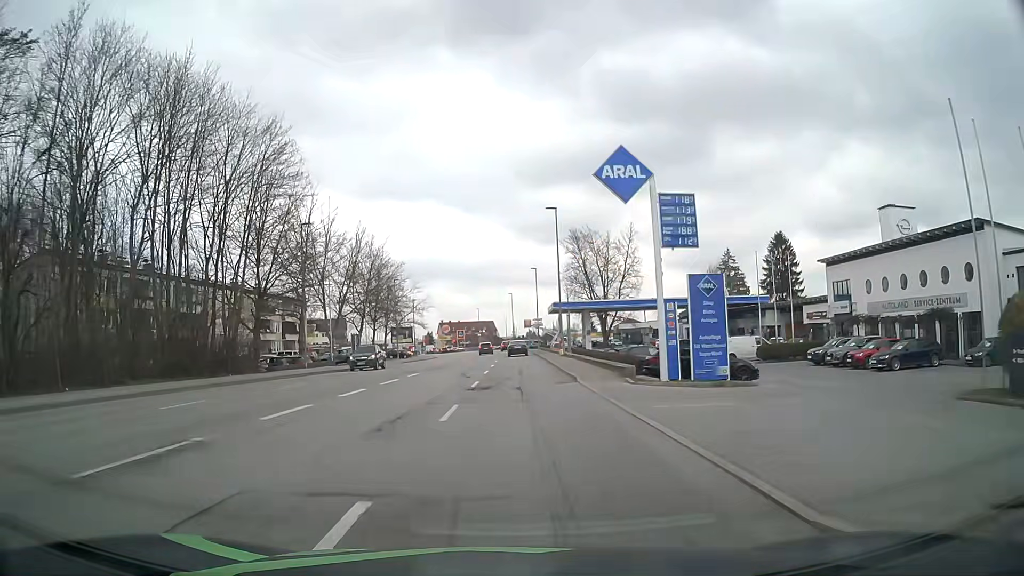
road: tertiary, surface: asphalt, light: Day
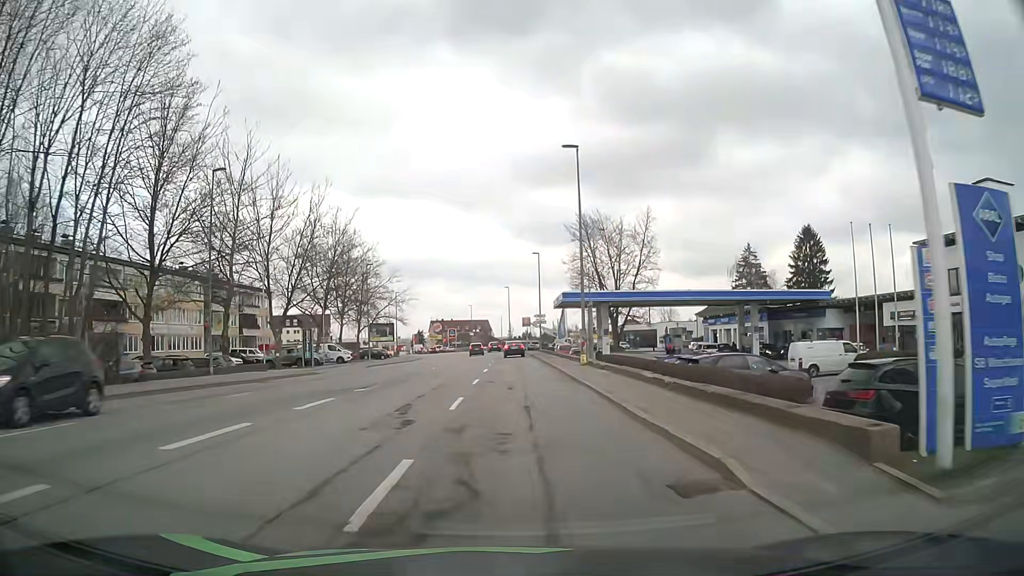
(0.0, +15.5) m; 0°
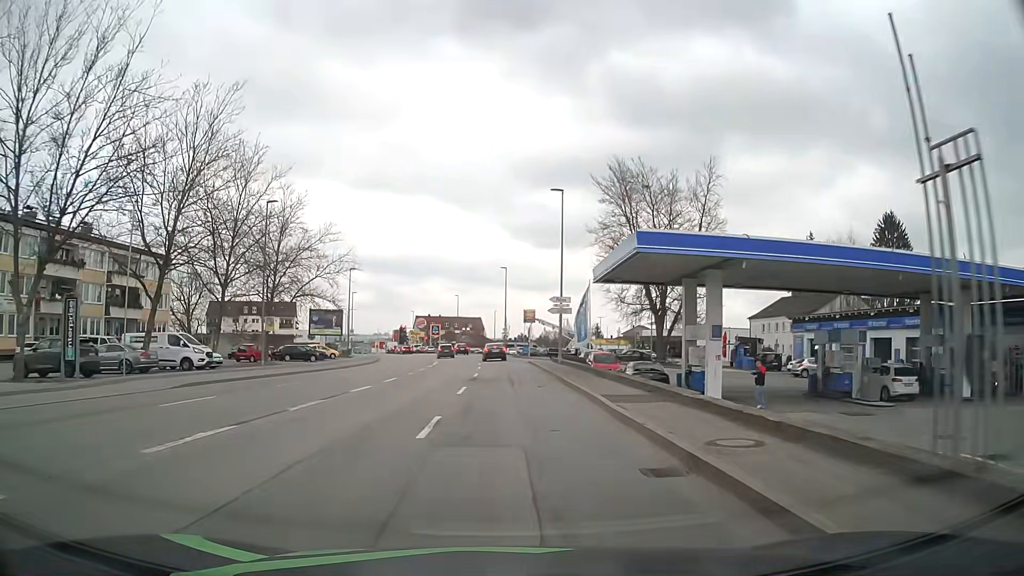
(+0.1, +30.8) m; 0°
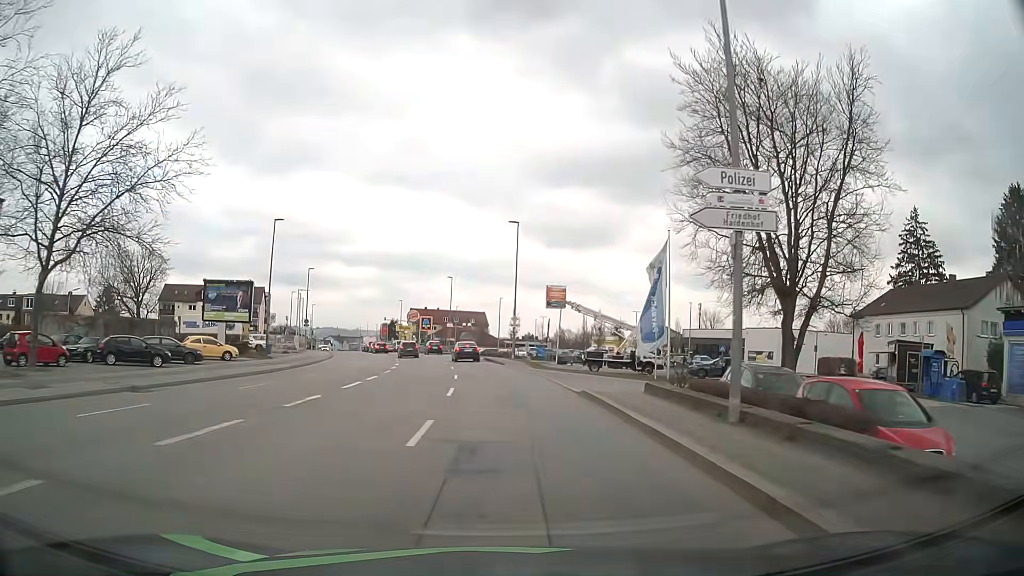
(0.0, +29.3) m; 0°
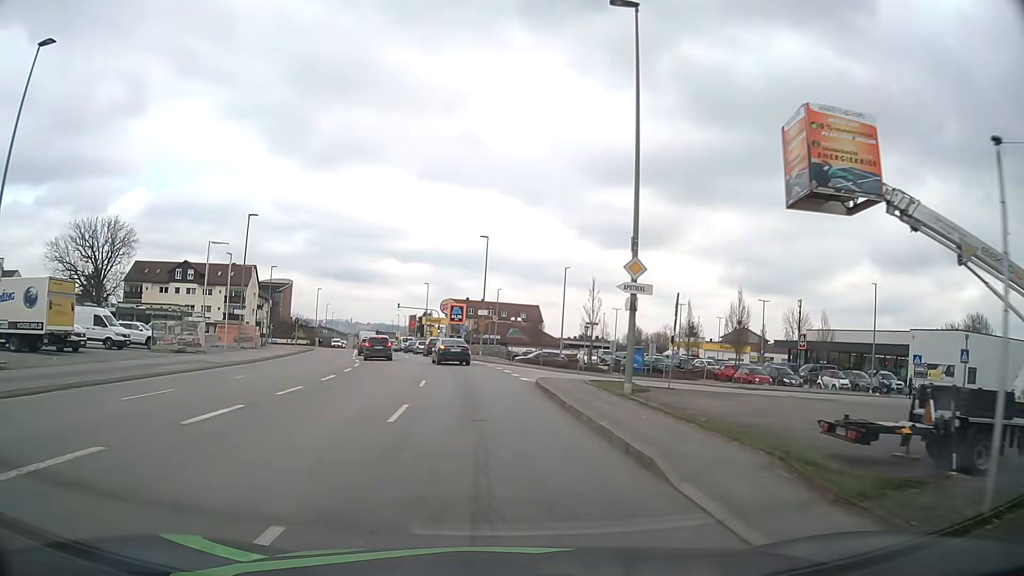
(-1.0, +33.7) m; -5°
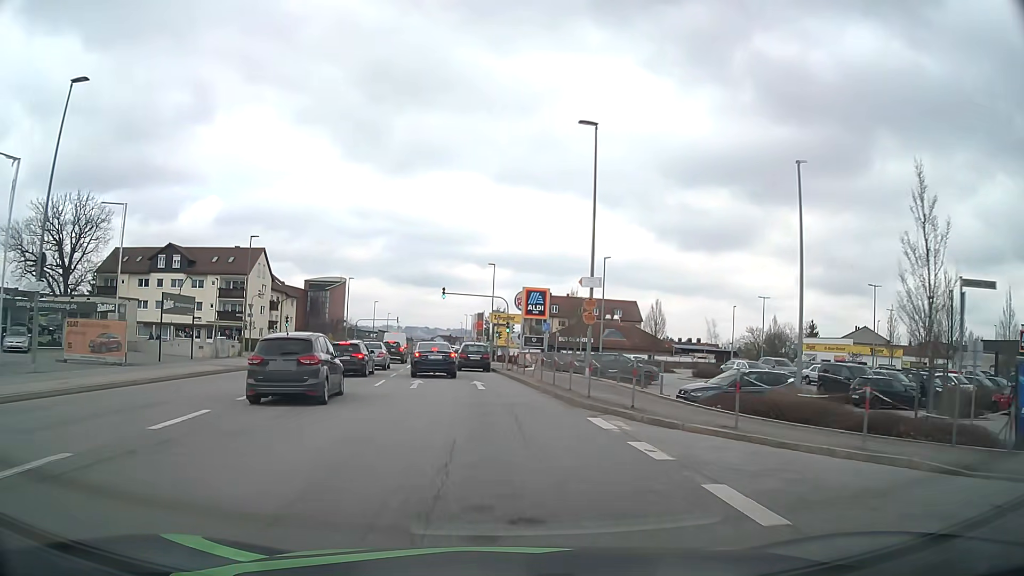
(-1.8, +31.0) m; -7°
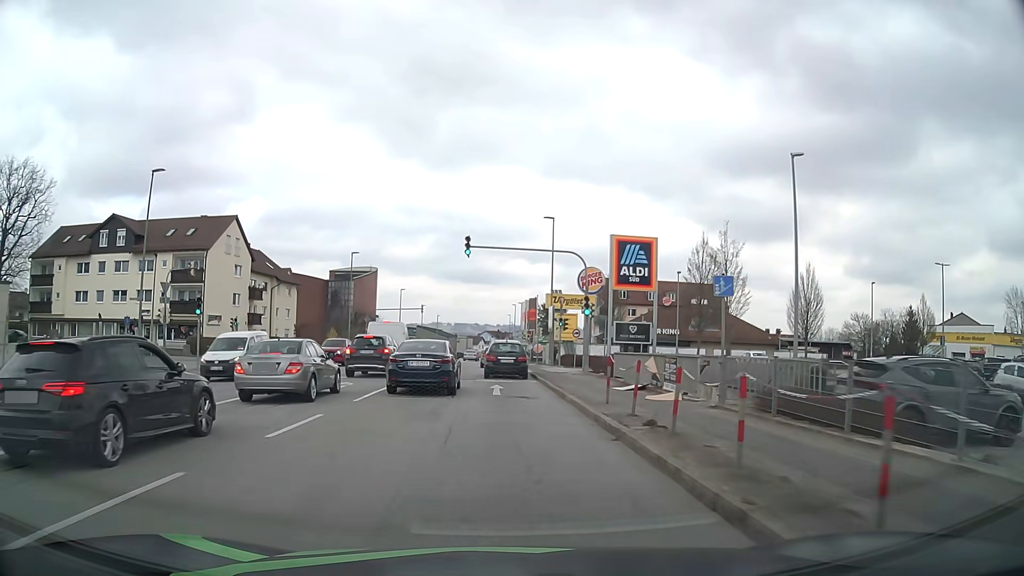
(-0.9, +24.3) m; -4°
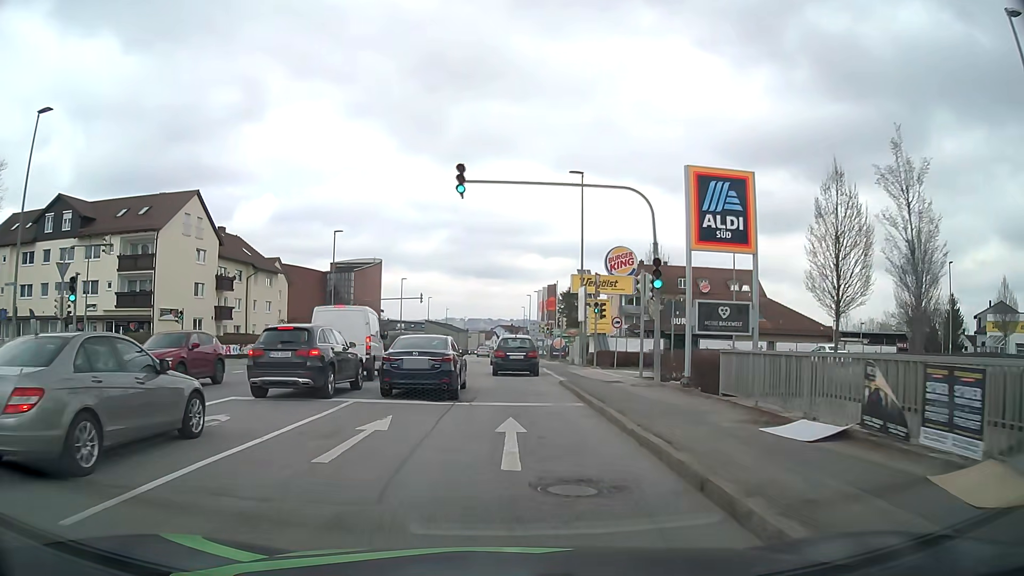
(-0.1, +11.4) m; -1°
(0, +10) (0, +20) (0, +30) (0, +40) (0, +50) (-1, +60) (-1, +70) (-2, +80) (-2, +90) (-3, +100) m
